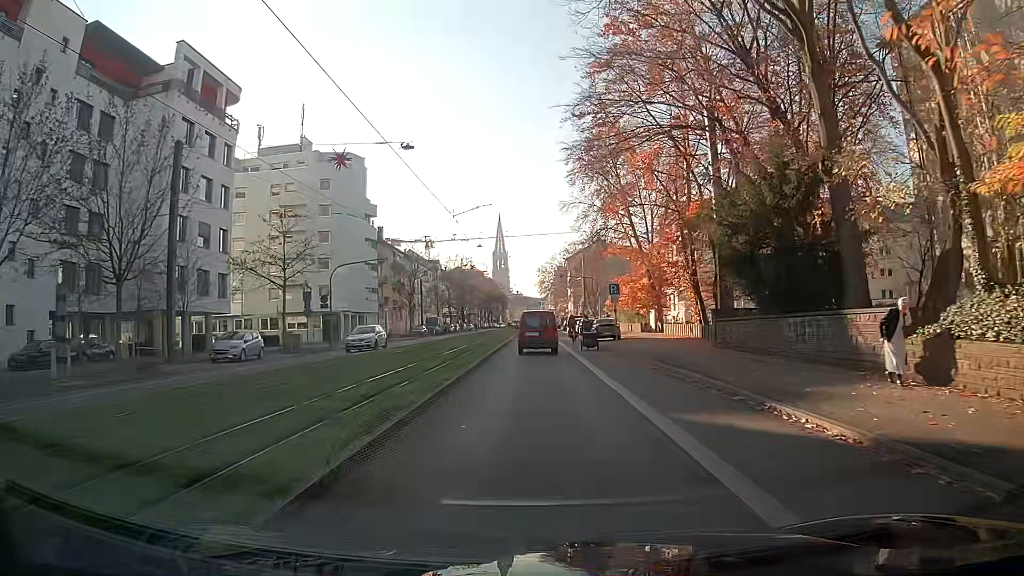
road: primary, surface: asphalt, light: Day
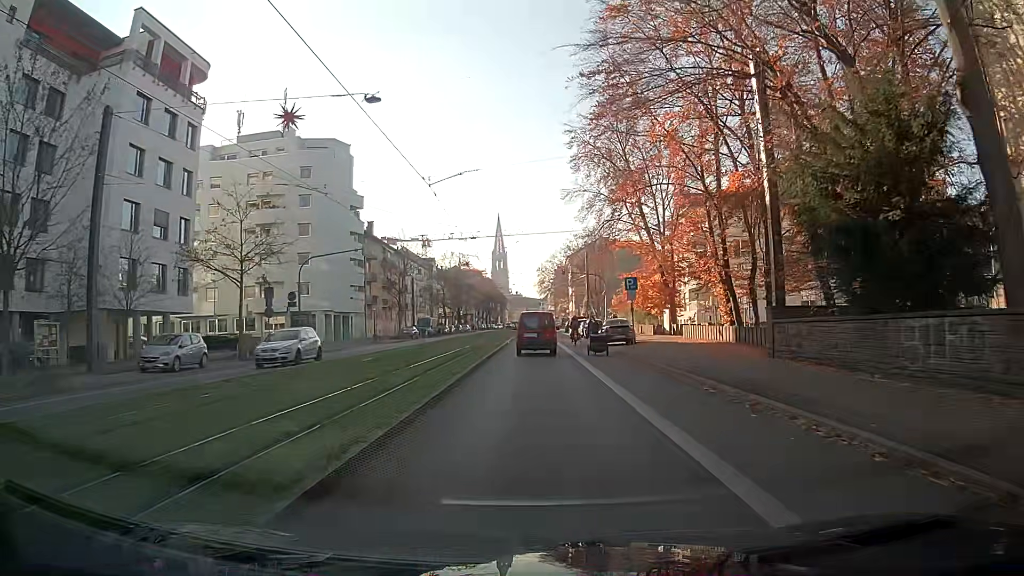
(0.0, +6.4) m; 0°
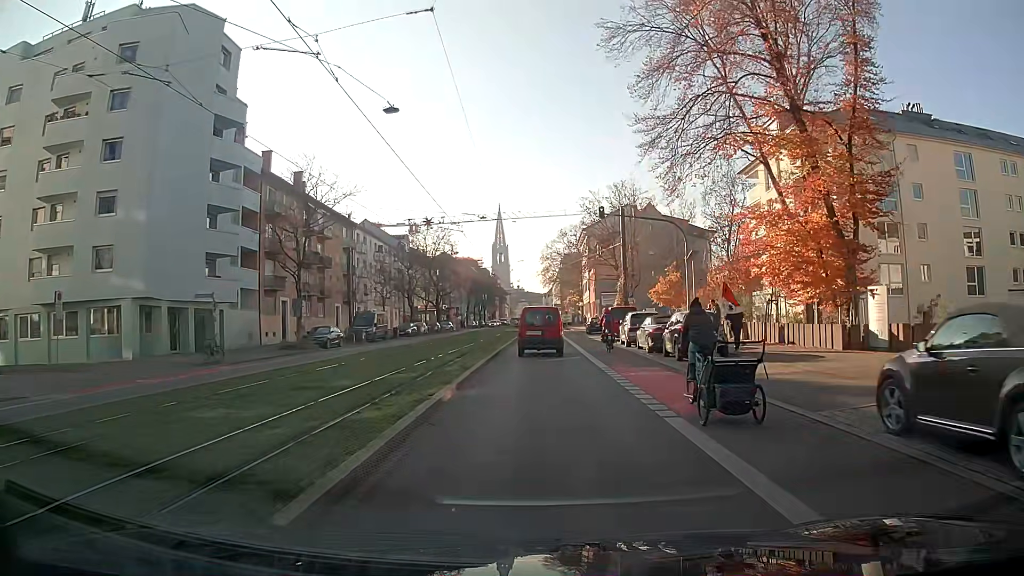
(-0.3, +32.9) m; -1°
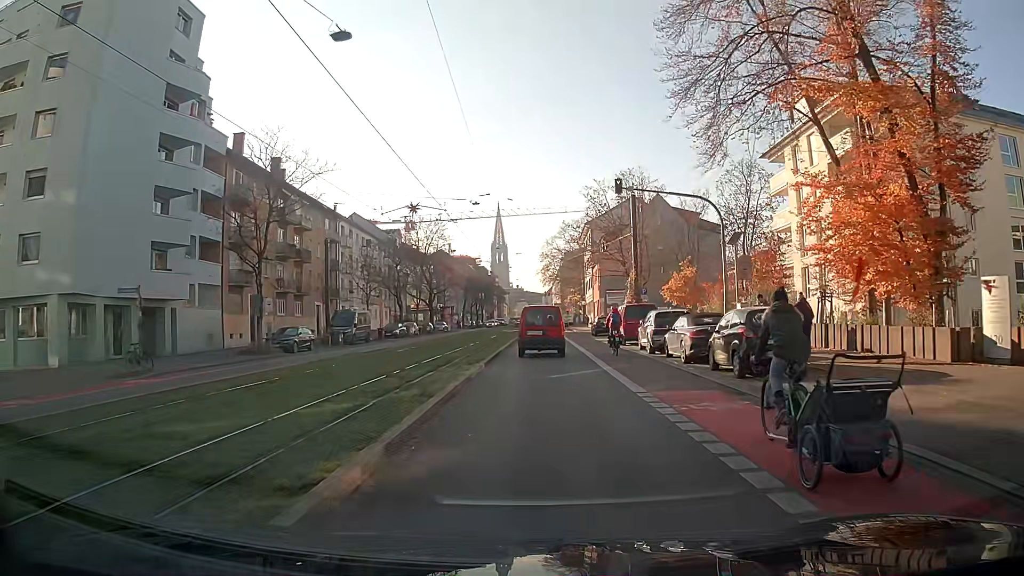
(0.0, +6.1) m; 0°
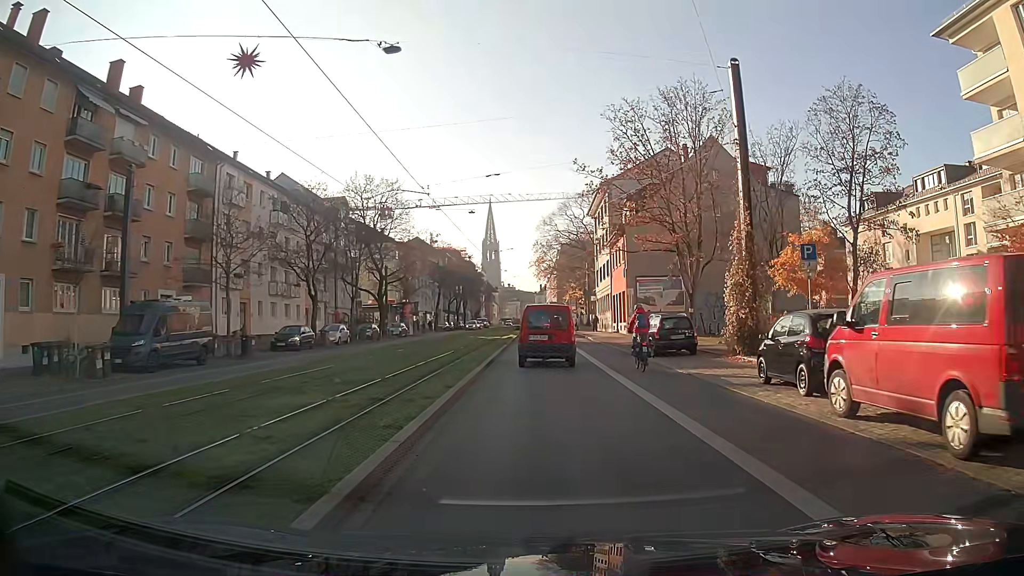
(+0.3, +26.6) m; +1°
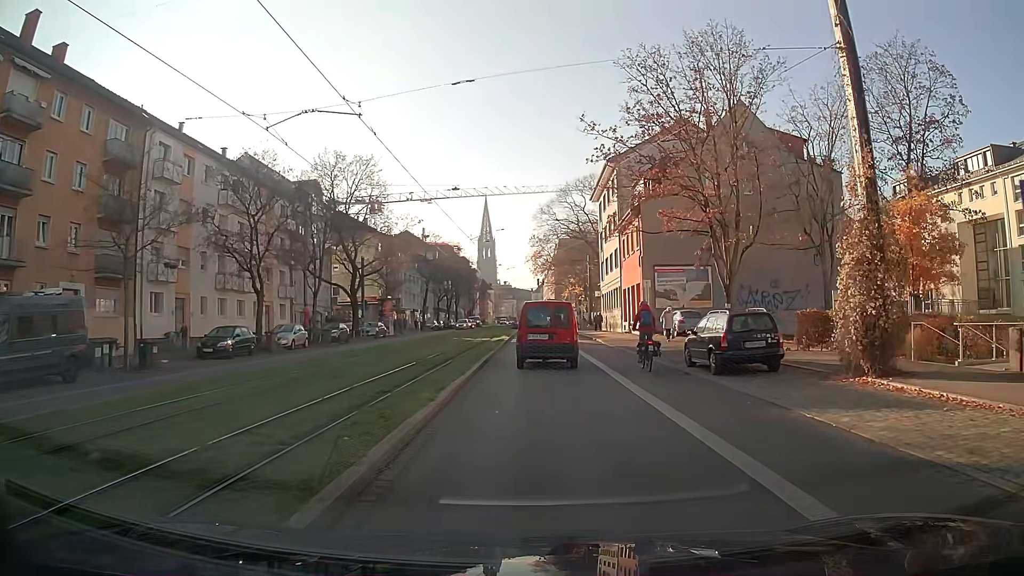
(0.0, +8.8) m; 0°
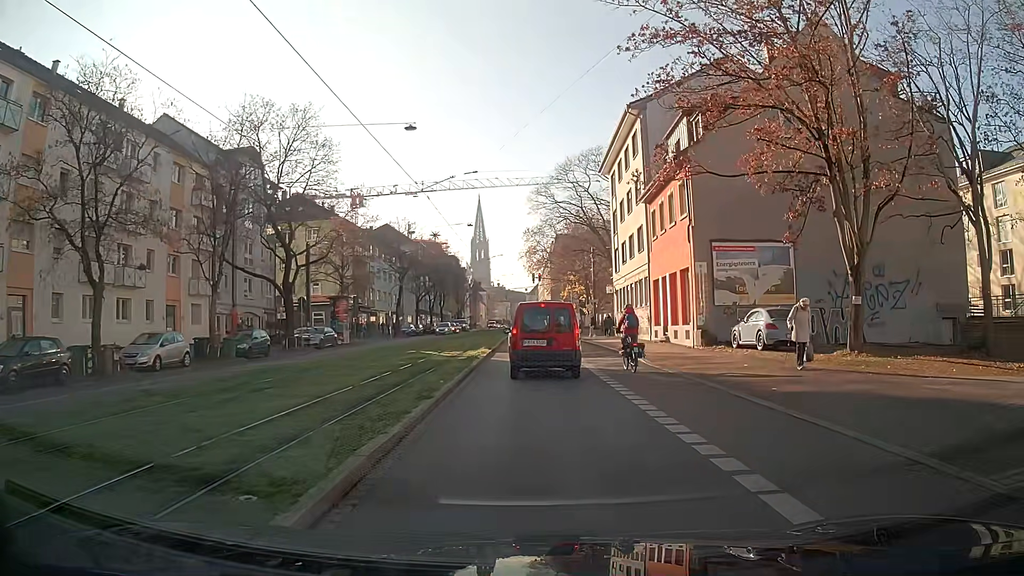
(0.0, +14.6) m; 0°
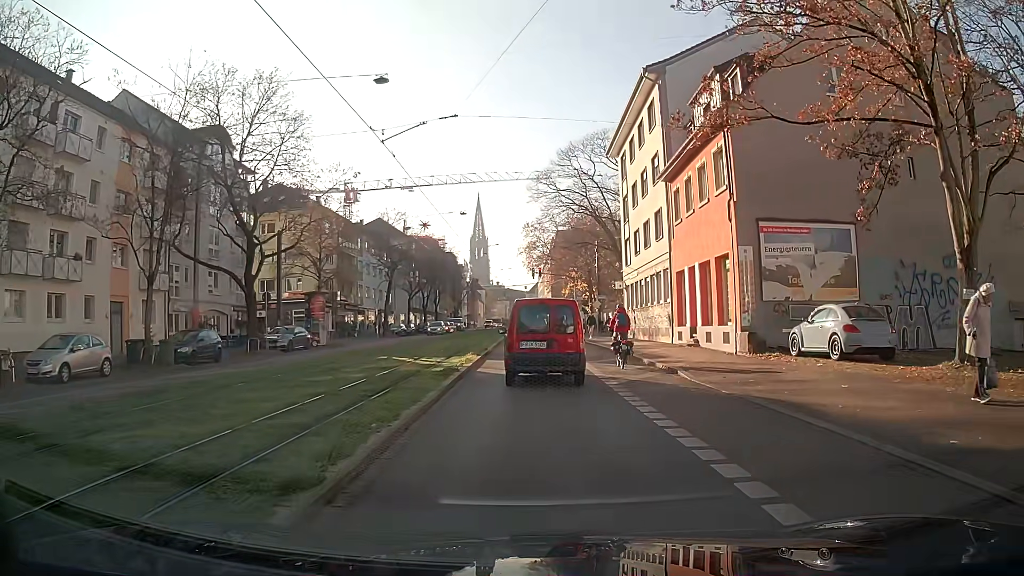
(0.0, +5.9) m; 0°
(0, +10) (0, +20) (0, +30) (0, +40) (0, +50) (0, +60) (0, +70) (-1, +80) (-1, +90) (-1, +100) m
